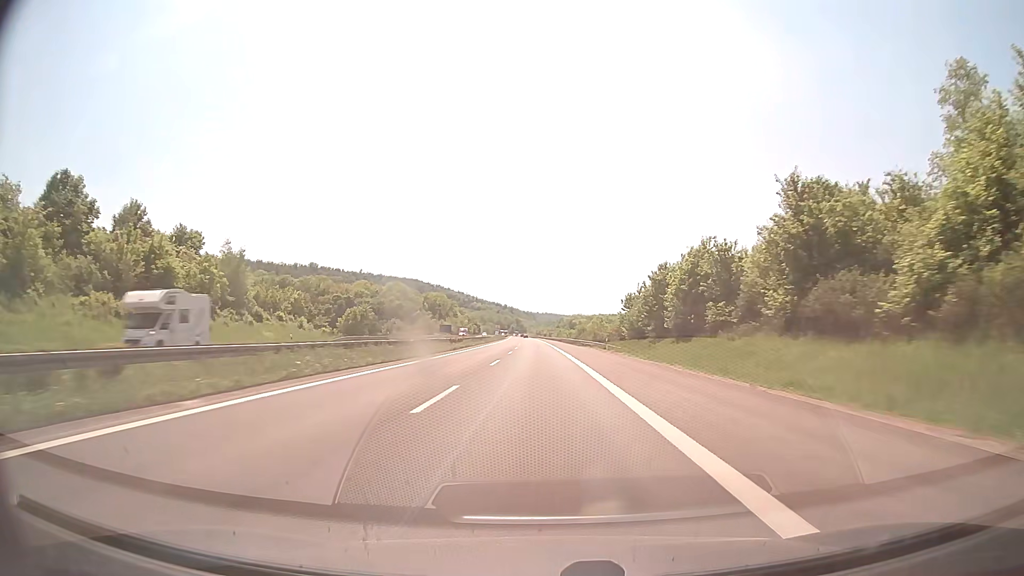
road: motorway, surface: concrete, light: Day
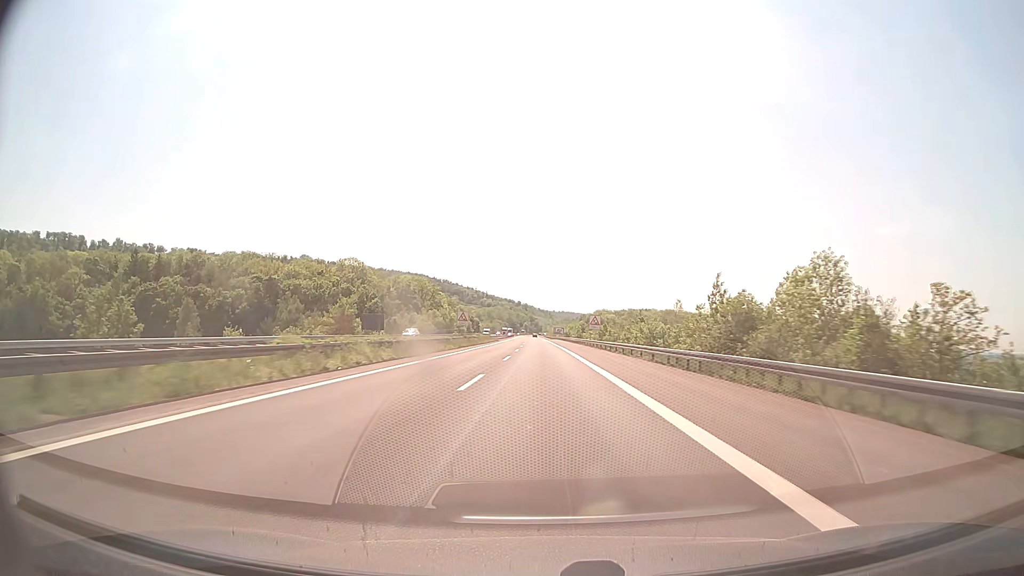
(-1.6, +103.0) m; -1°
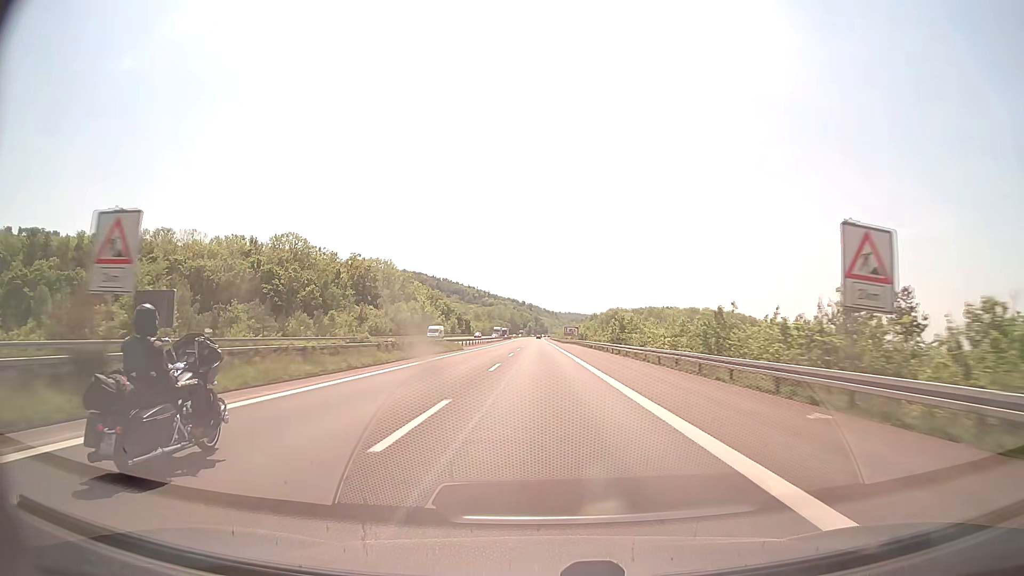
(-0.4, +61.8) m; 0°
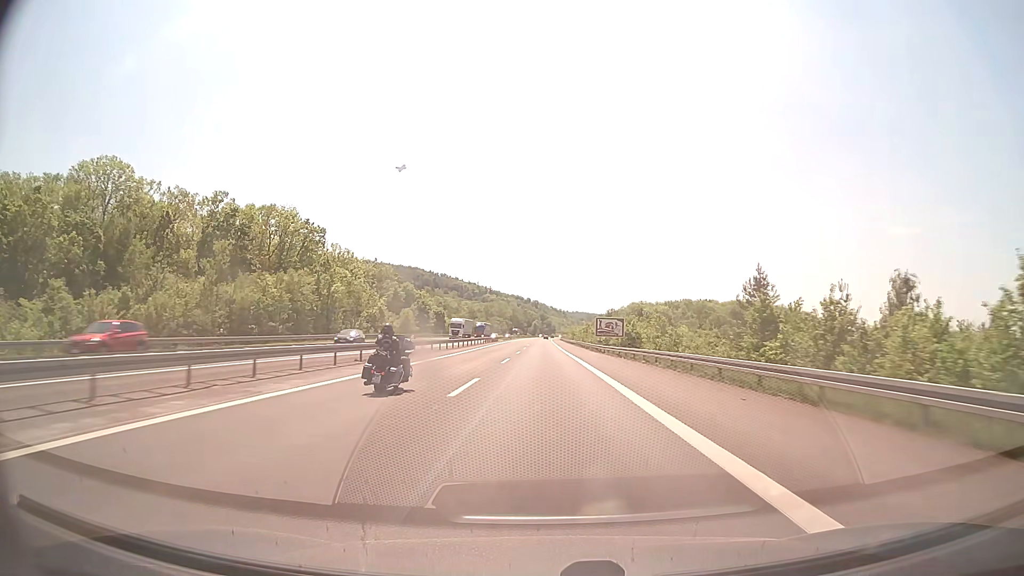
(-0.5, +82.5) m; -1°
(0, +10) (0, +20) (0, +30) (0, +40) (0, +50) (0, +60) (0, +70) (0, +80) (0, +90) (0, +100) m
